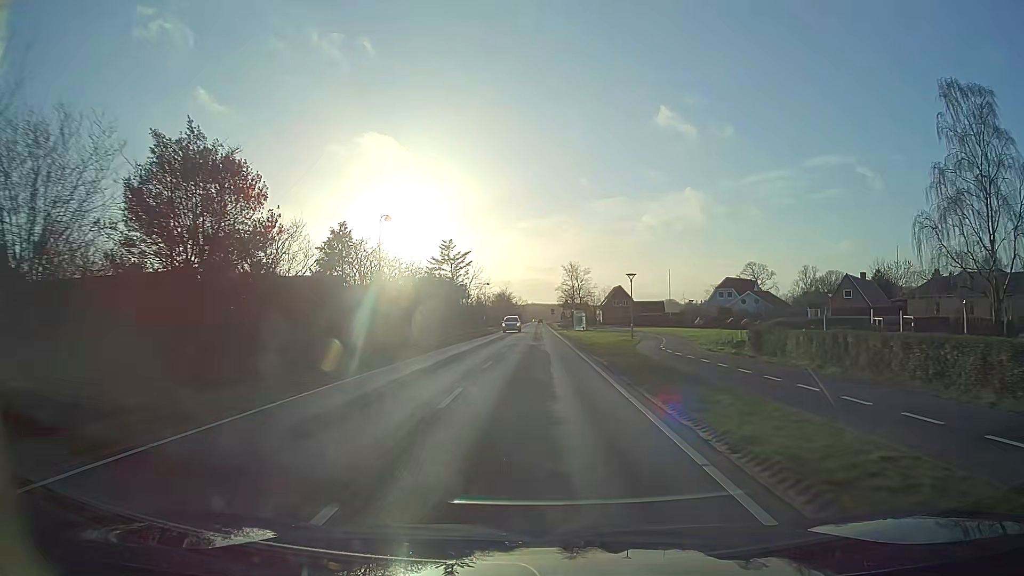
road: tertiary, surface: asphalt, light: Day
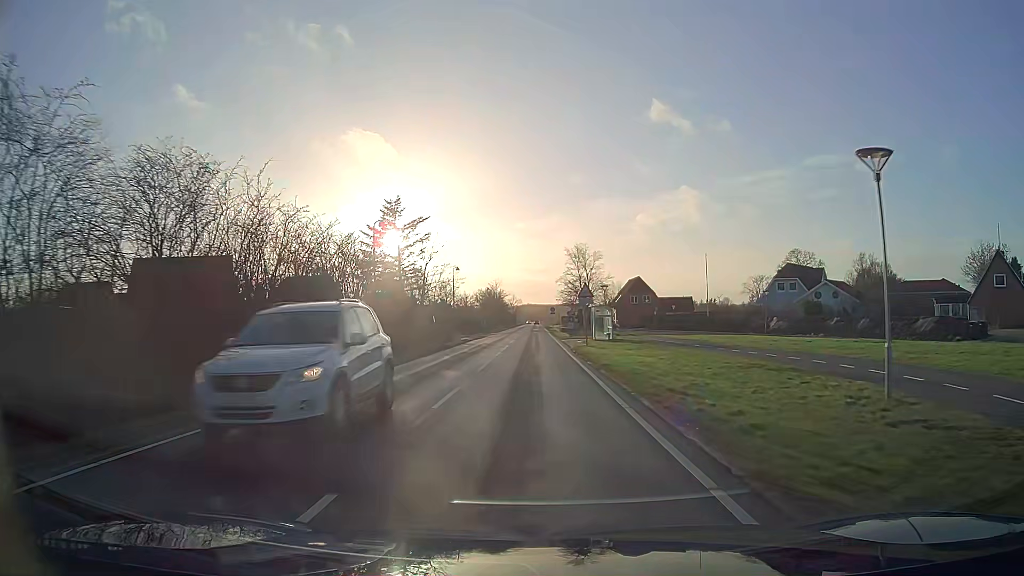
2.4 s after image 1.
(+0.2, +31.3) m; +1°
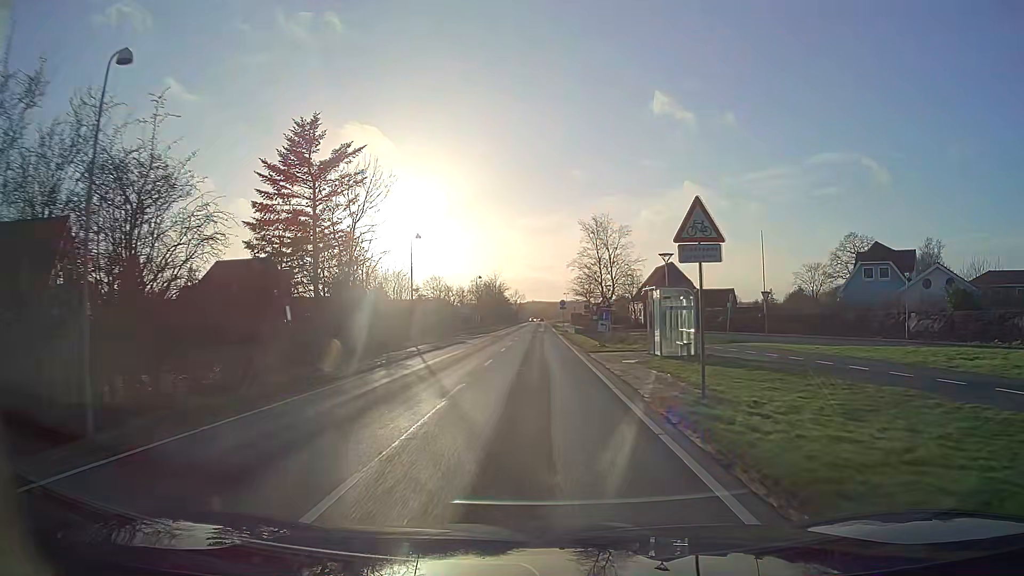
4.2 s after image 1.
(-0.2, +23.2) m; -1°
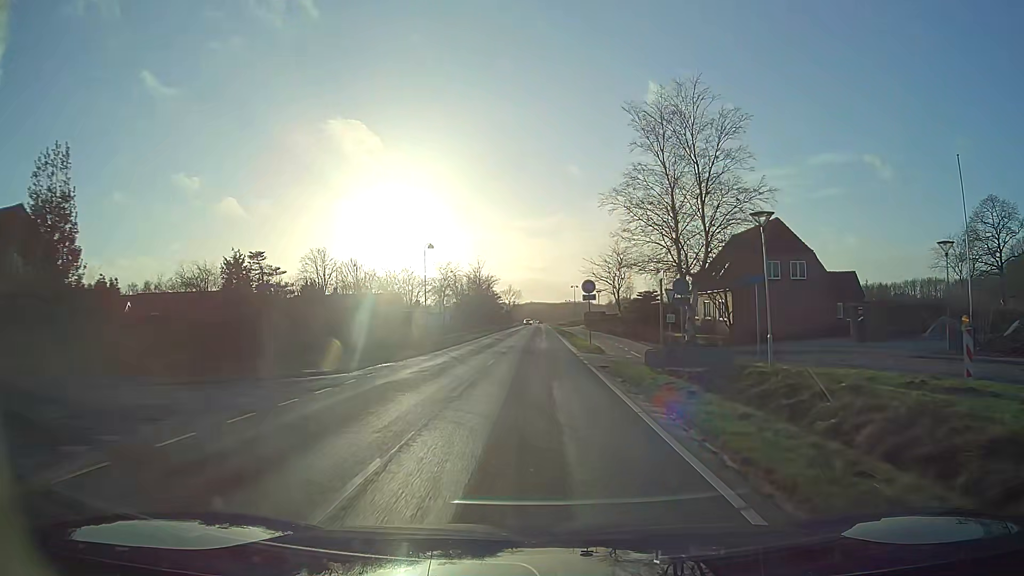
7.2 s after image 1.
(0.0, +39.0) m; 0°
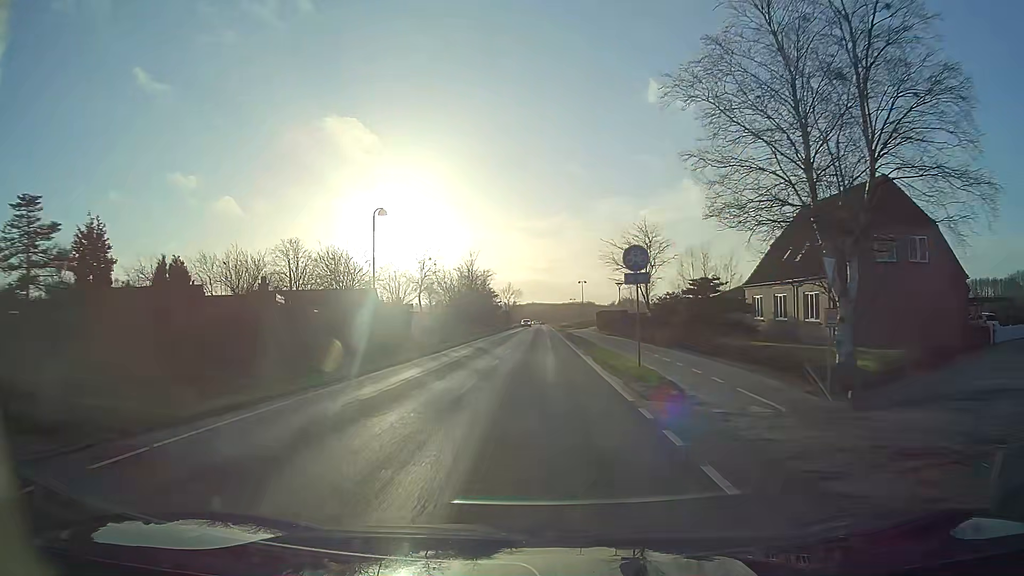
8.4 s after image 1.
(-0.1, +15.7) m; 0°
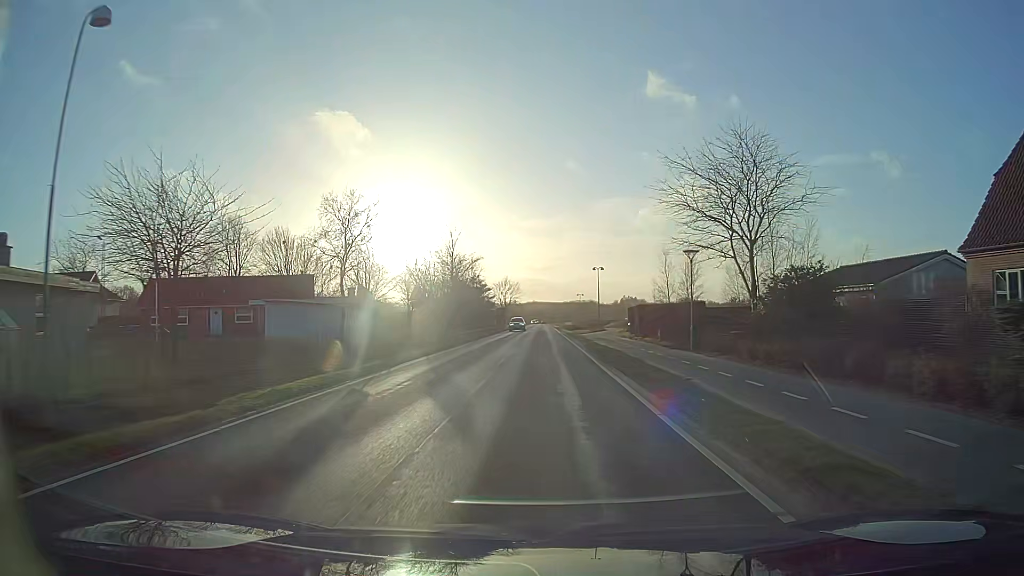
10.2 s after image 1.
(0.0, +23.7) m; 0°
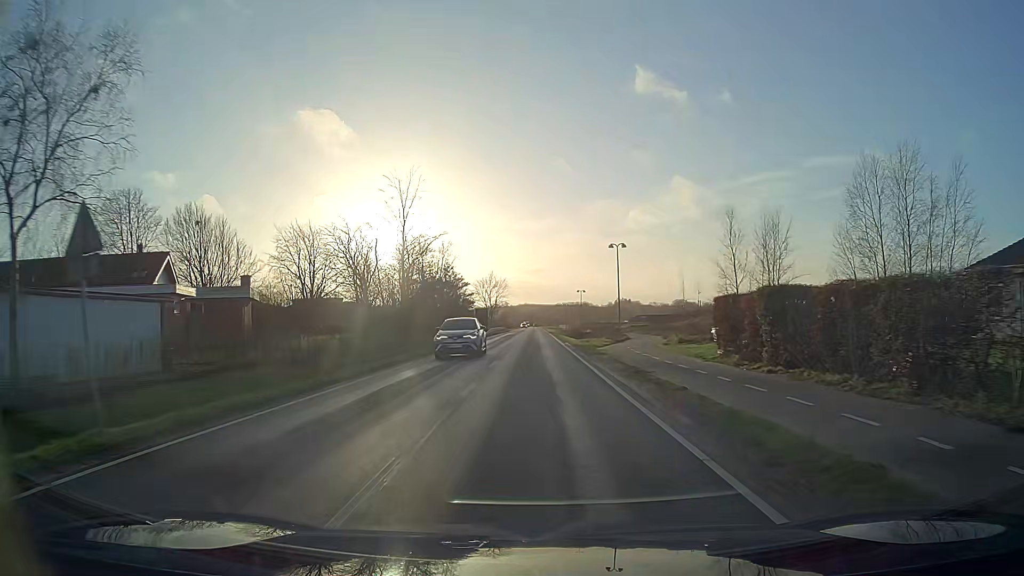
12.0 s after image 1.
(+0.1, +23.8) m; +1°
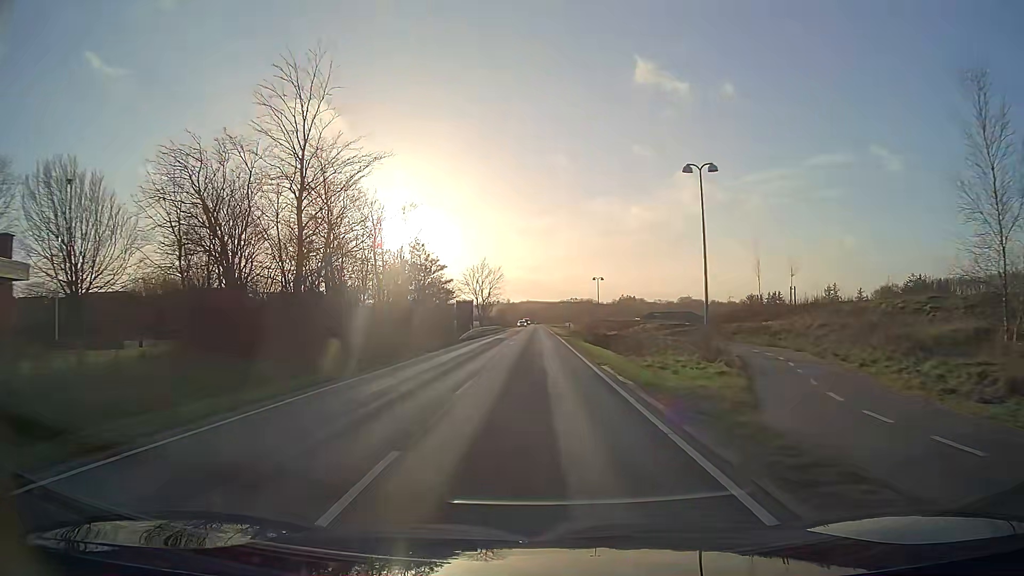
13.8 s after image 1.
(-0.1, +24.0) m; 0°
(0, +10) (0, +20) (0, +30) (0, +40) (0, +50) (0, +60) (0, +70) (0, +80) (0, +90) (0, +100) m
